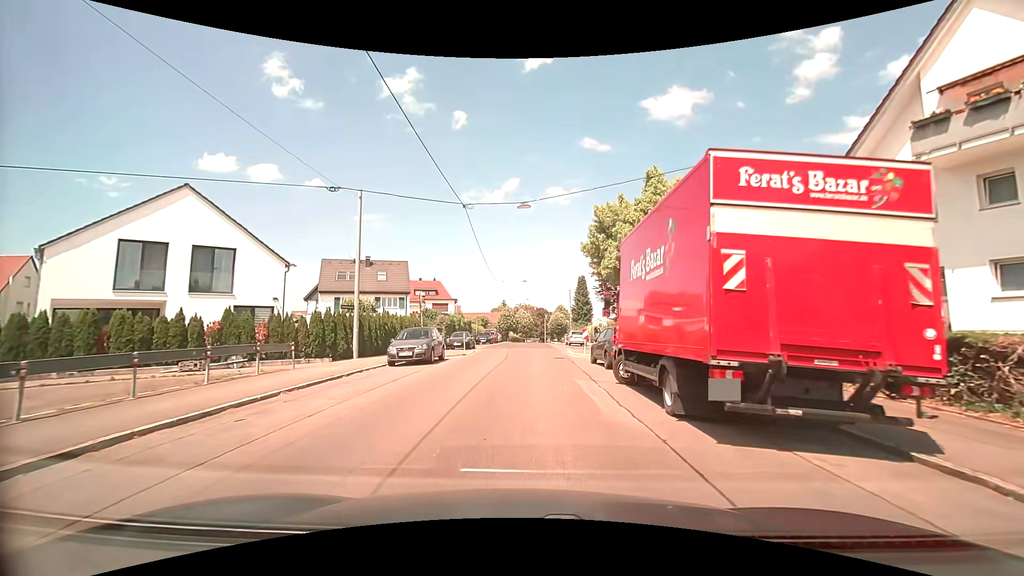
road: tertiary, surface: asphalt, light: Day
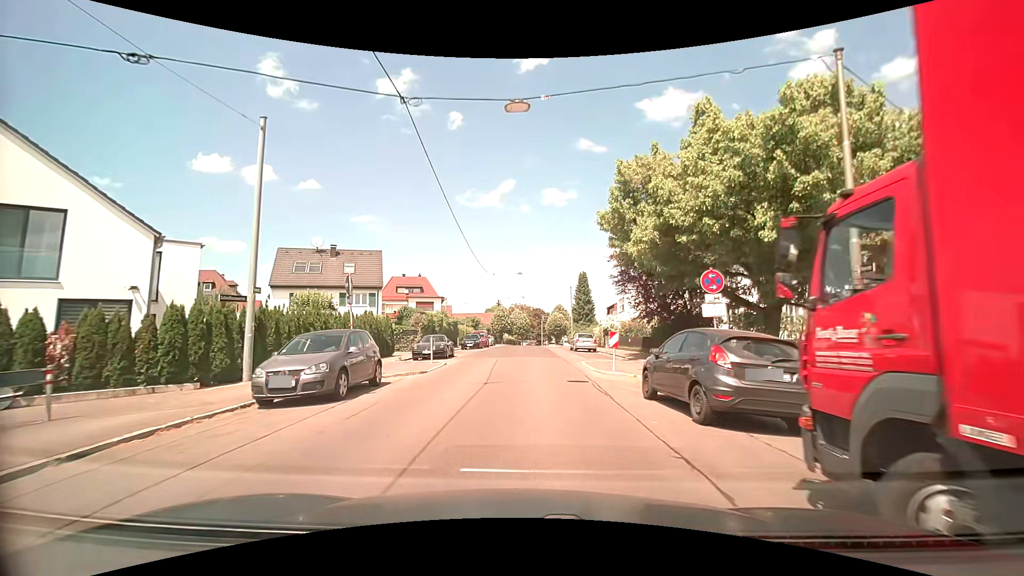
(0.0, +9.3) m; +1°
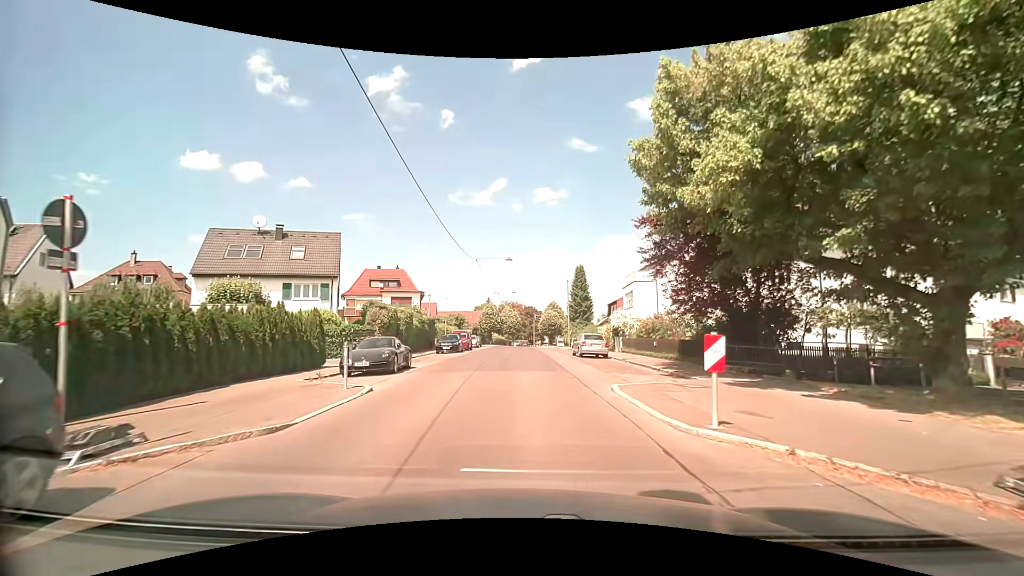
(0.0, +9.0) m; +1°
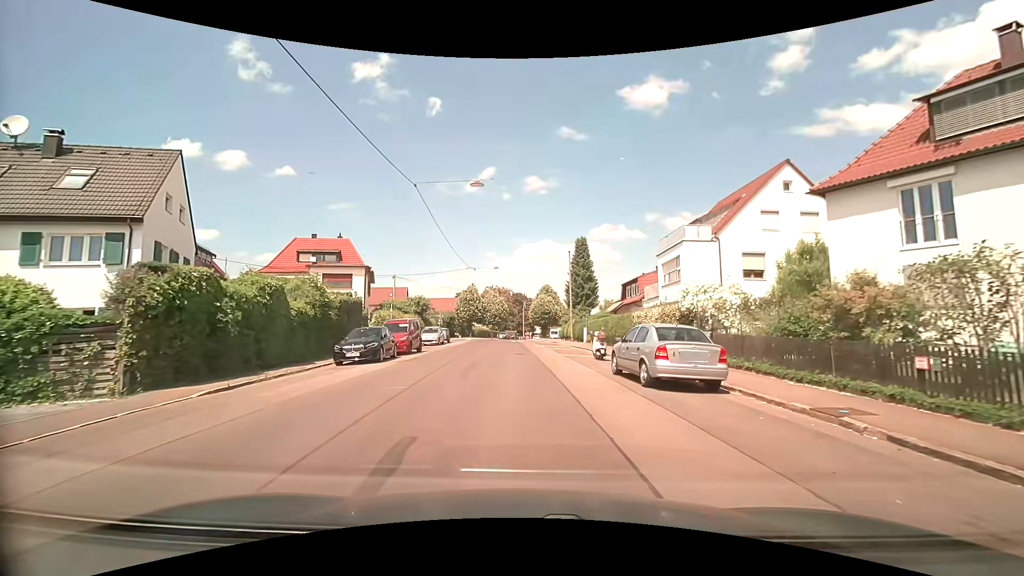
(+0.2, +18.2) m; +1°
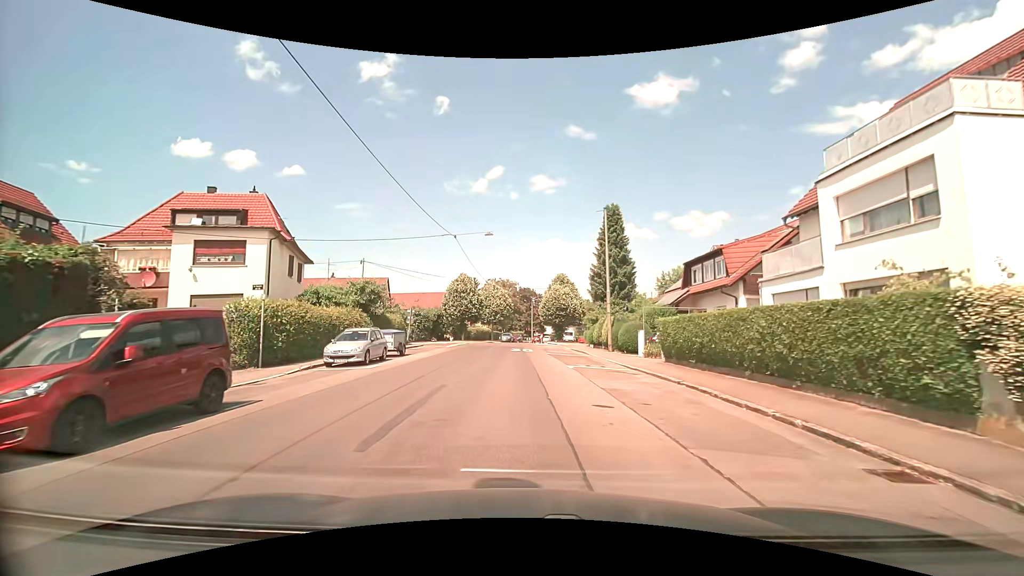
(+0.1, +18.7) m; -1°
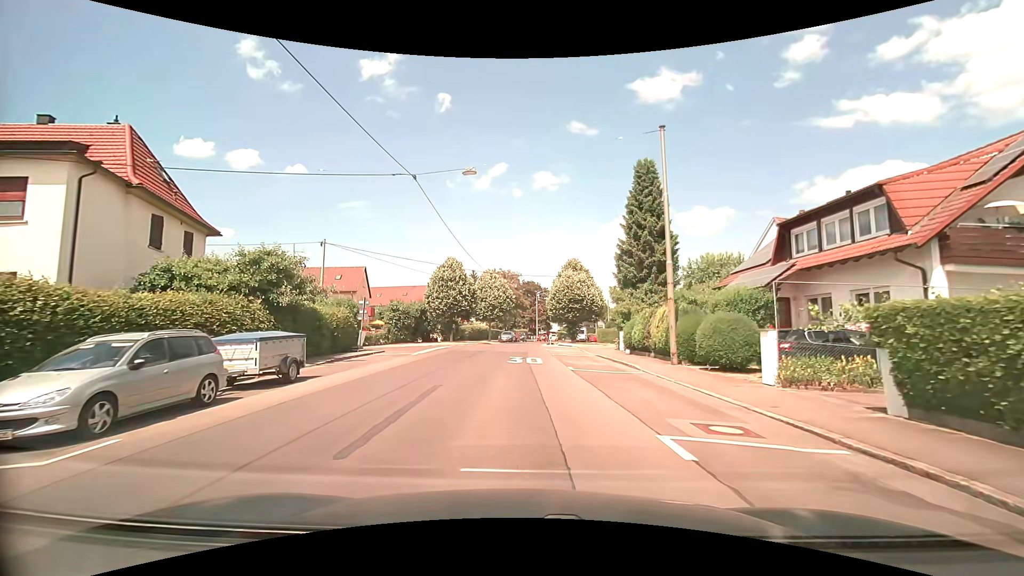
(+0.1, +12.3) m; 0°
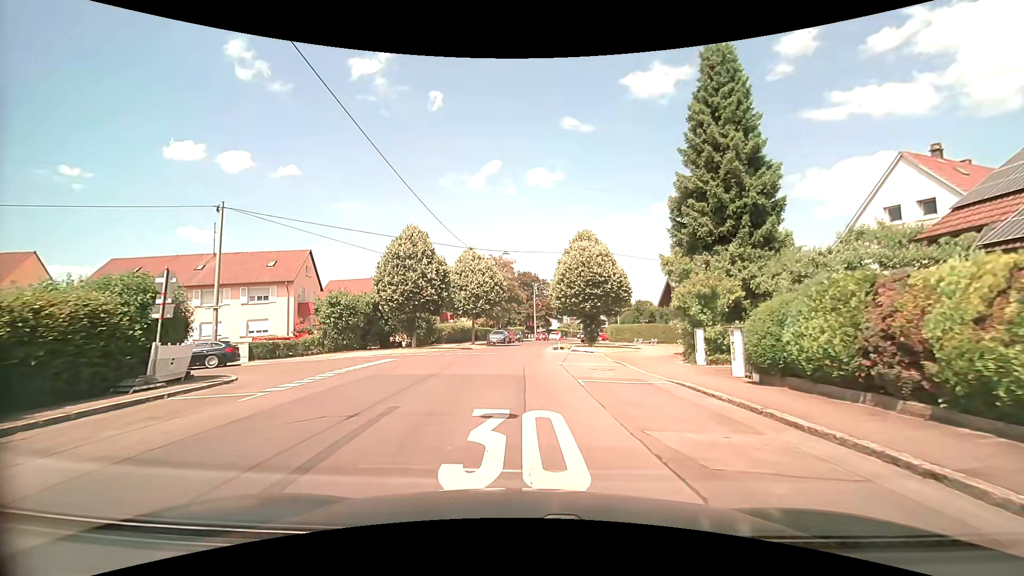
(0.0, +15.0) m; +1°
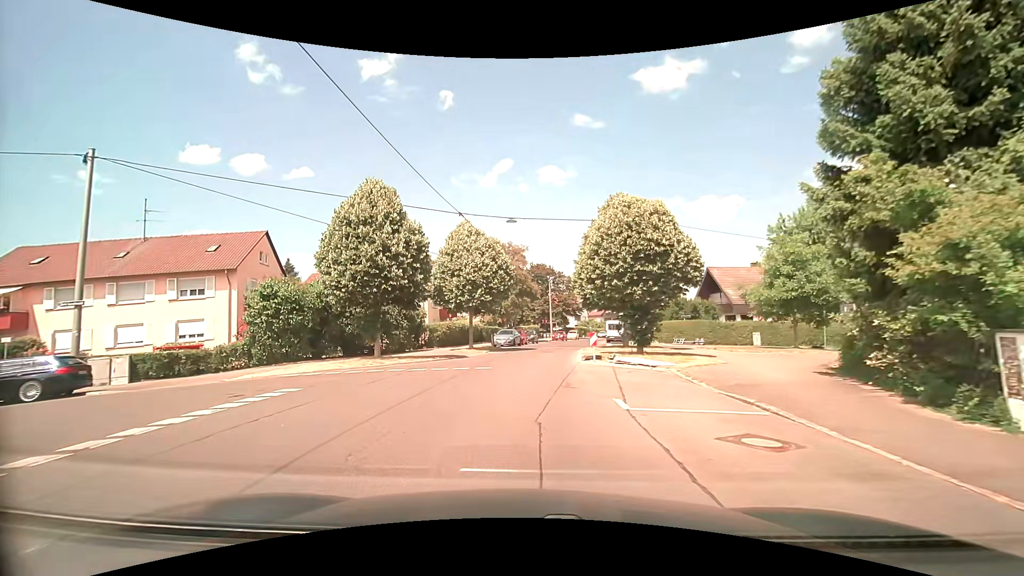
(-0.1, +10.8) m; -2°
(-2, +10) (-10, +15) (-19, +15) (-29, +13) (-39, +10) (-49, +8) (-58, +5) (-68, +3) (-78, 0) (-88, -1) m
